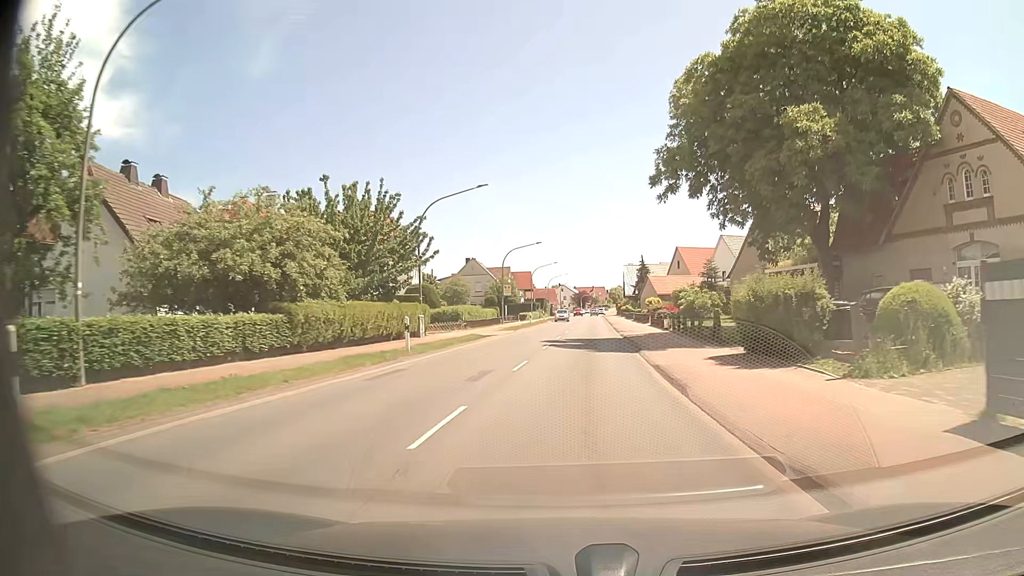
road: primary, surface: asphalt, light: Day
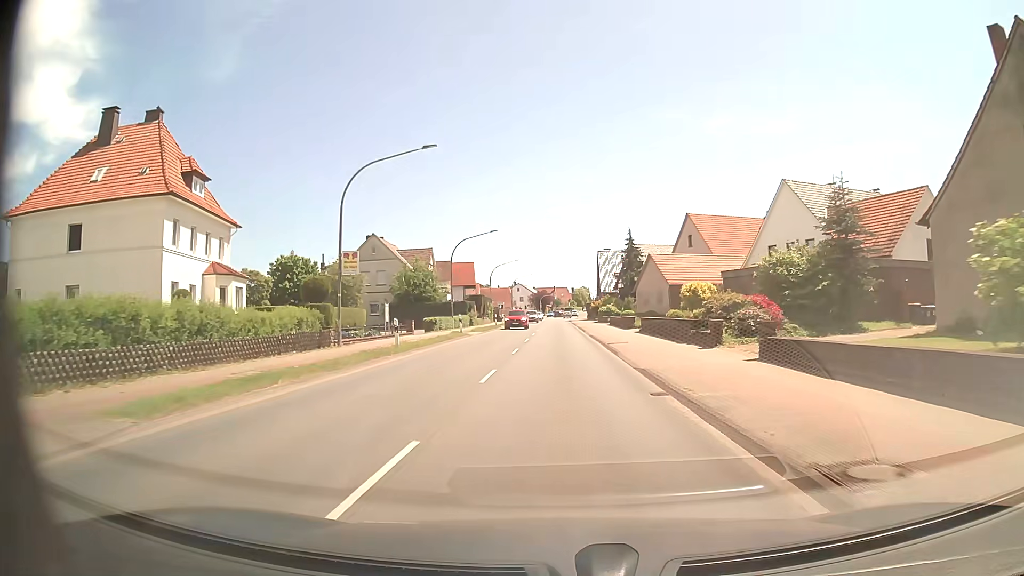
(+1.5, +38.7) m; +3°
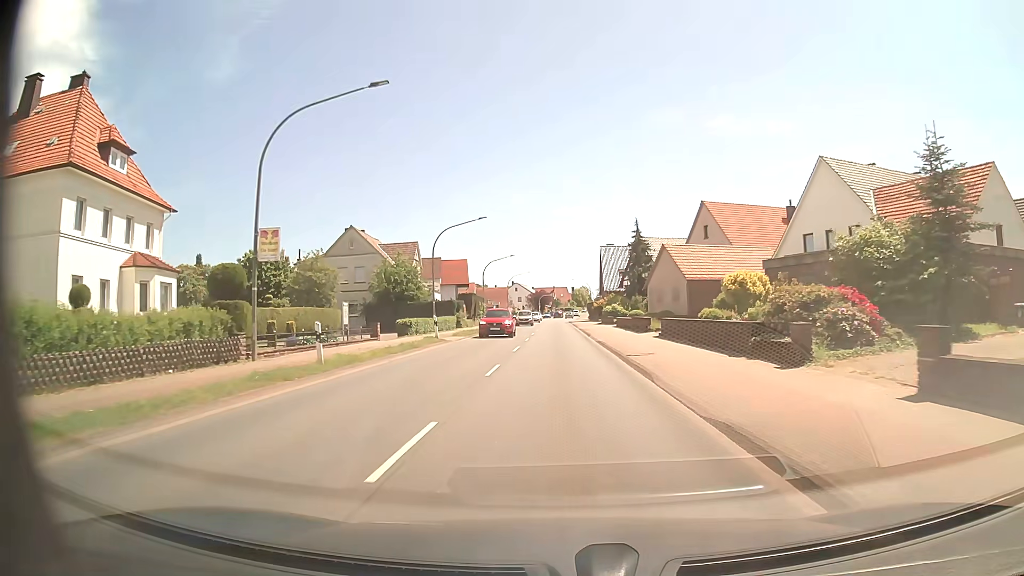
(0.0, +7.7) m; 0°
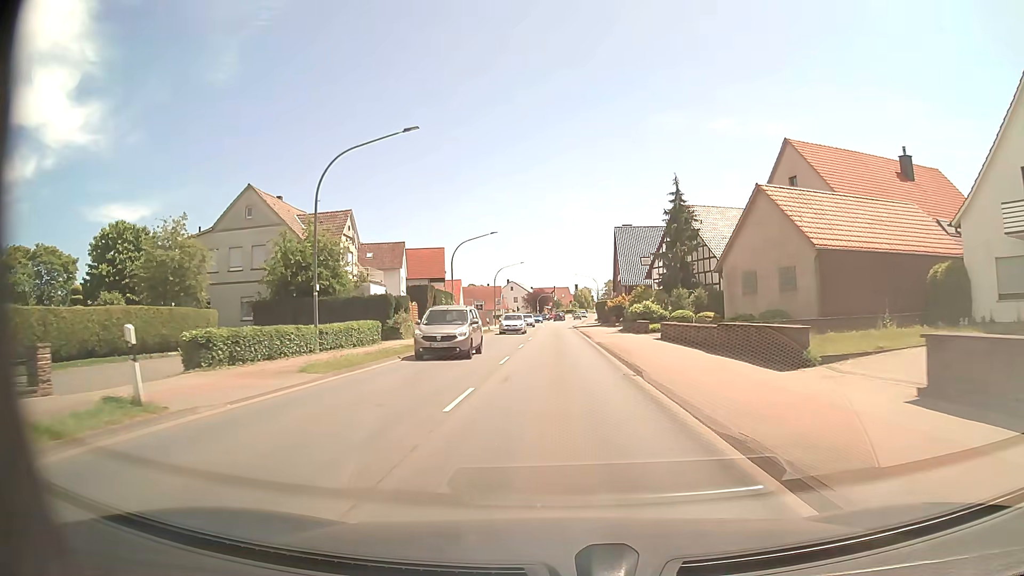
(+0.1, +23.2) m; 0°
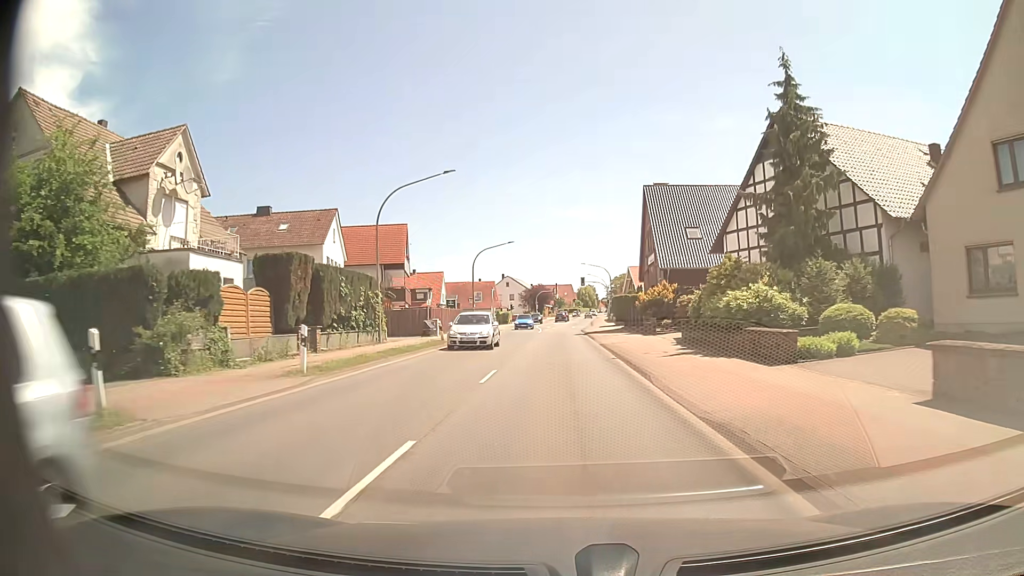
(-0.1, +23.3) m; 0°
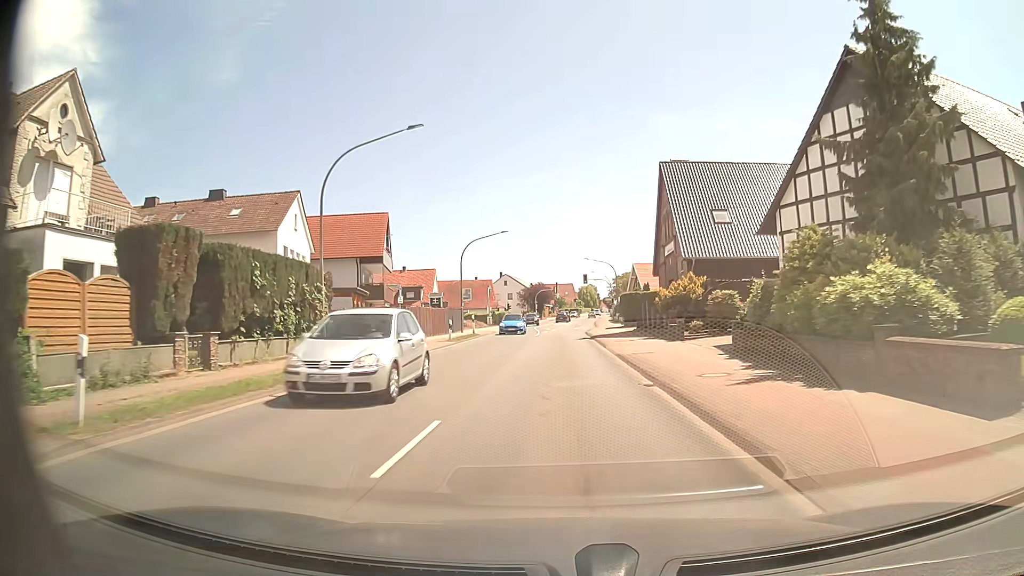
(0.0, +7.7) m; 0°
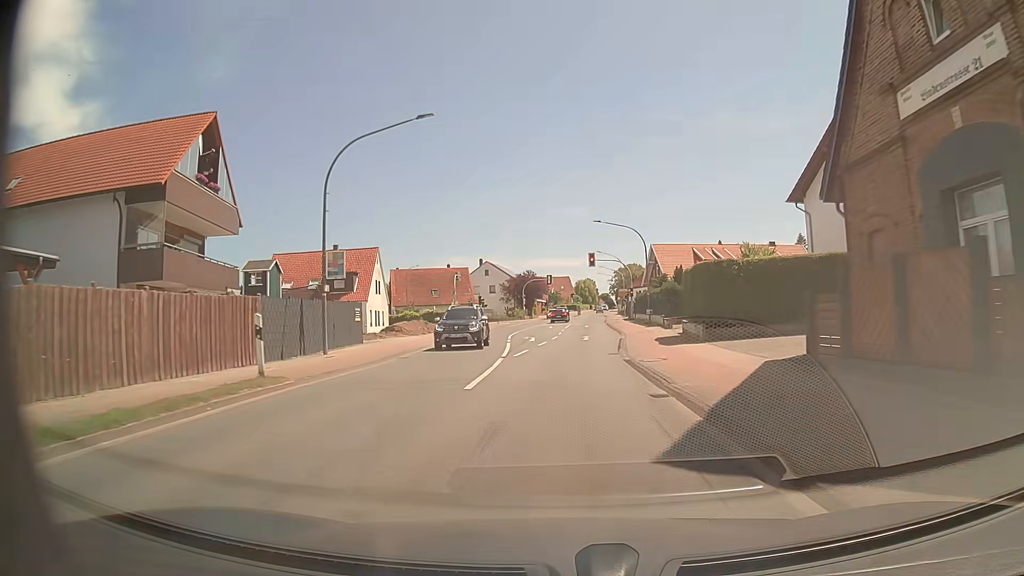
(-0.1, +30.9) m; +1°
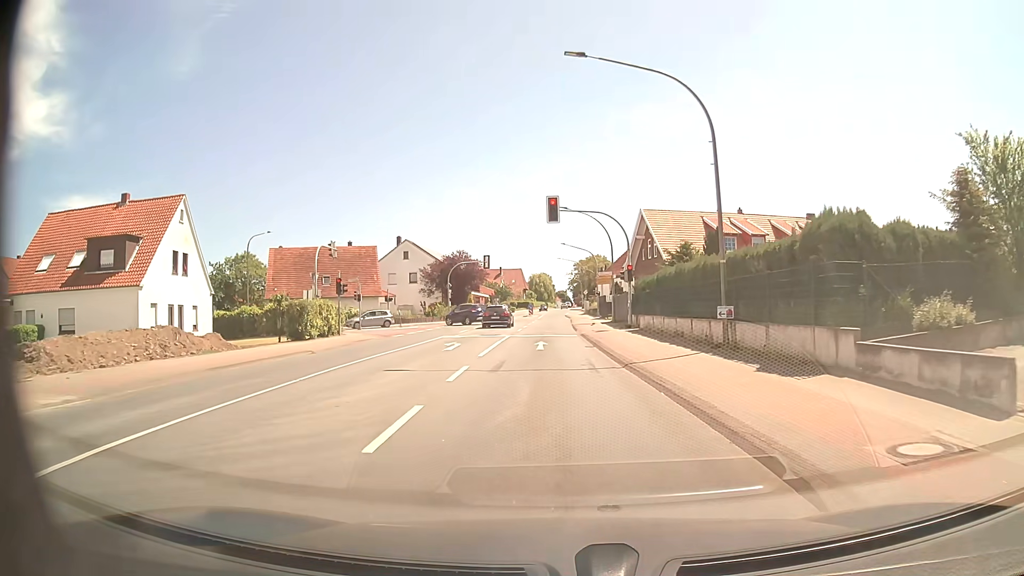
(+0.9, +32.5) m; +3°
